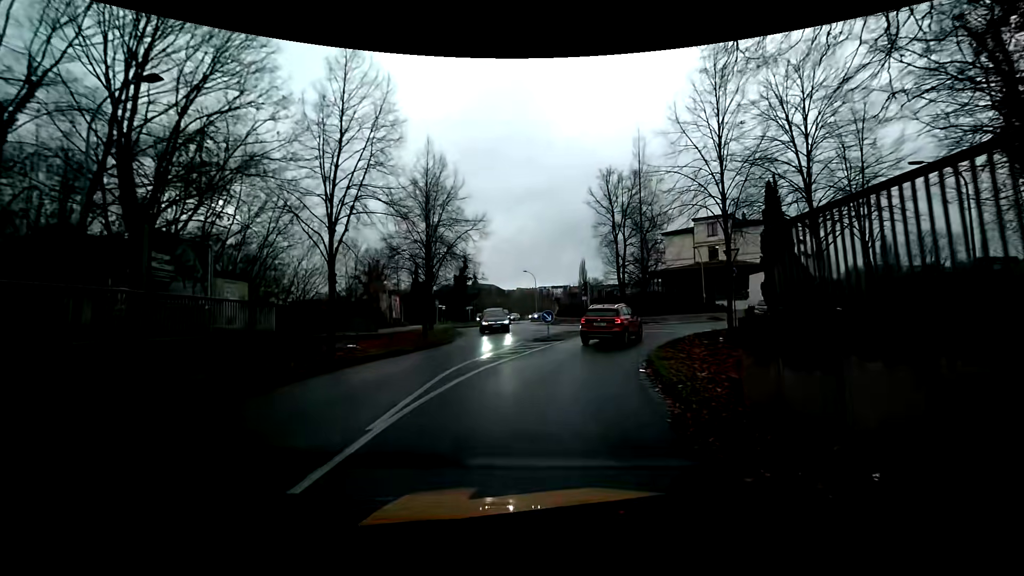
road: primary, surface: asphalt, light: Day
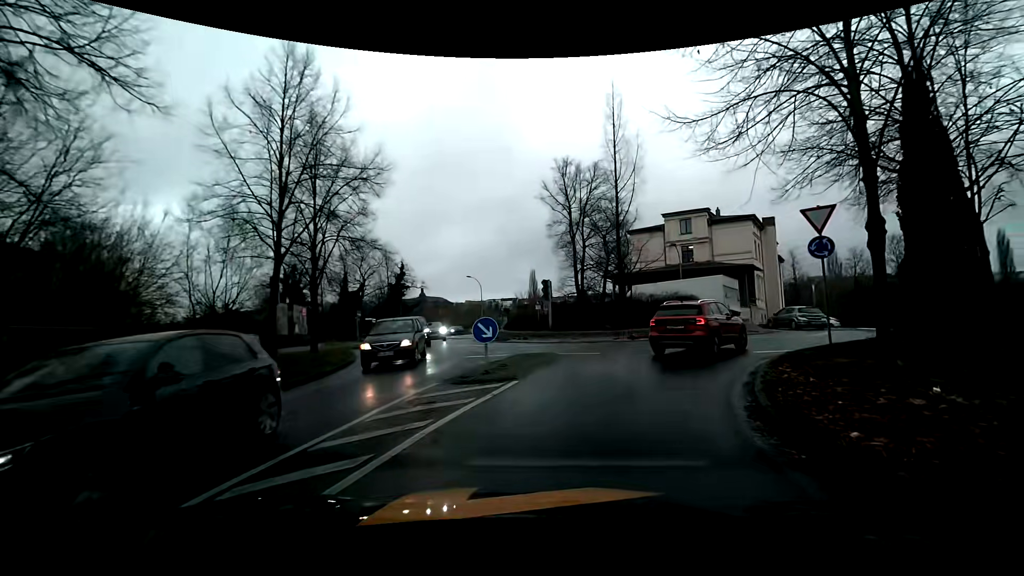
(+0.2, +10.9) m; +4°
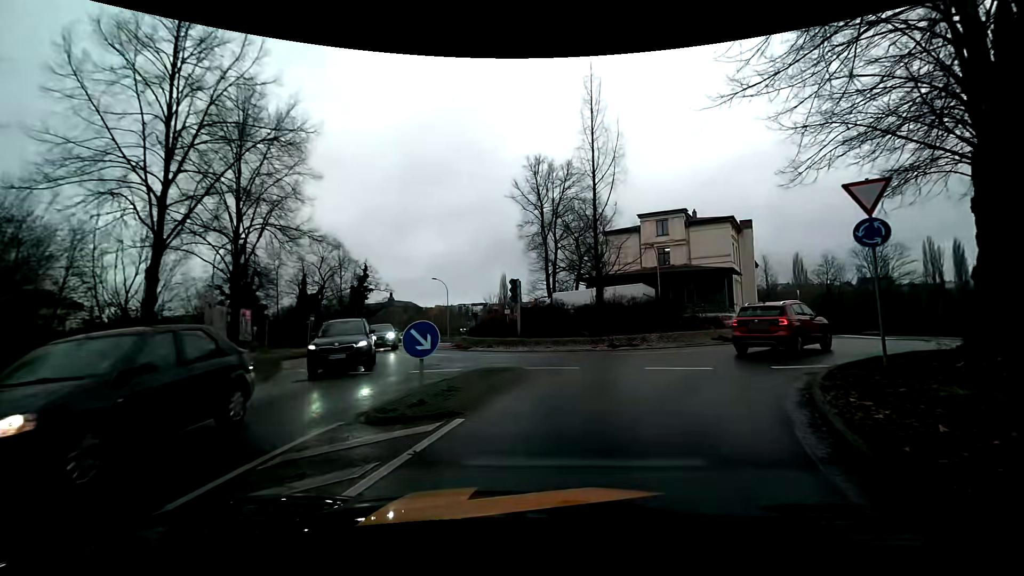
(+0.1, +3.6) m; +3°
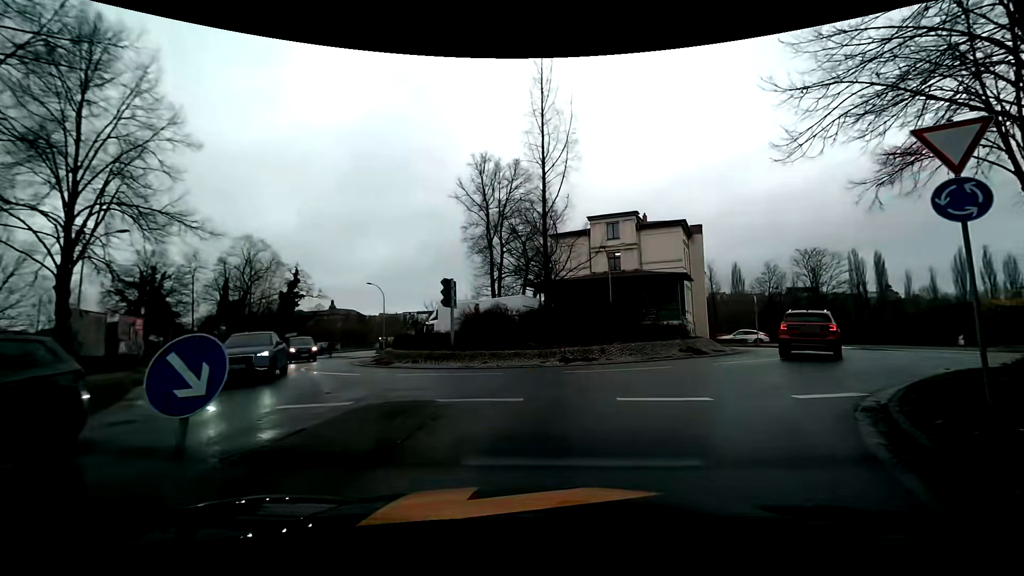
(+0.3, +3.9) m; +8°
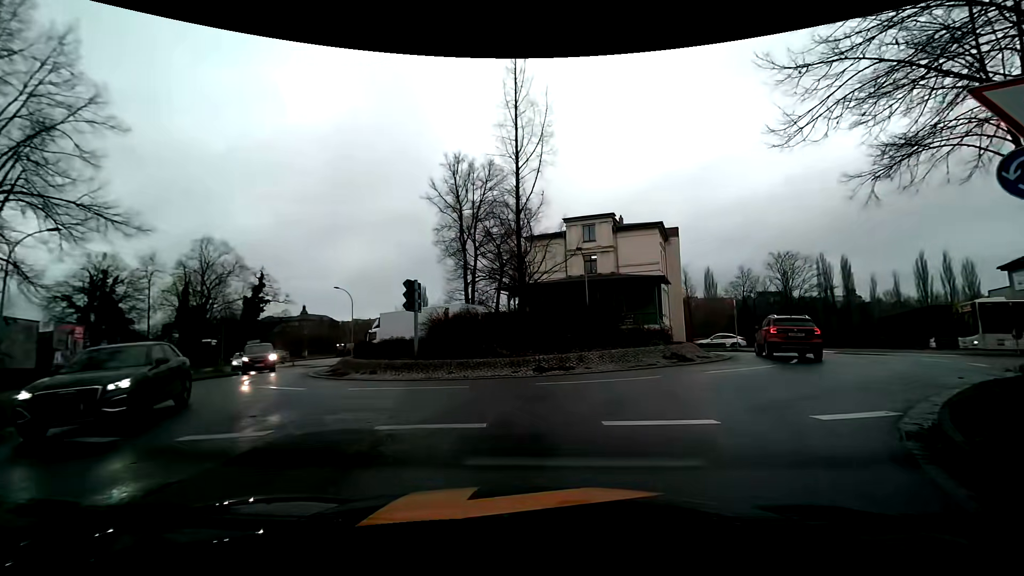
(+0.1, +1.6) m; +1°
